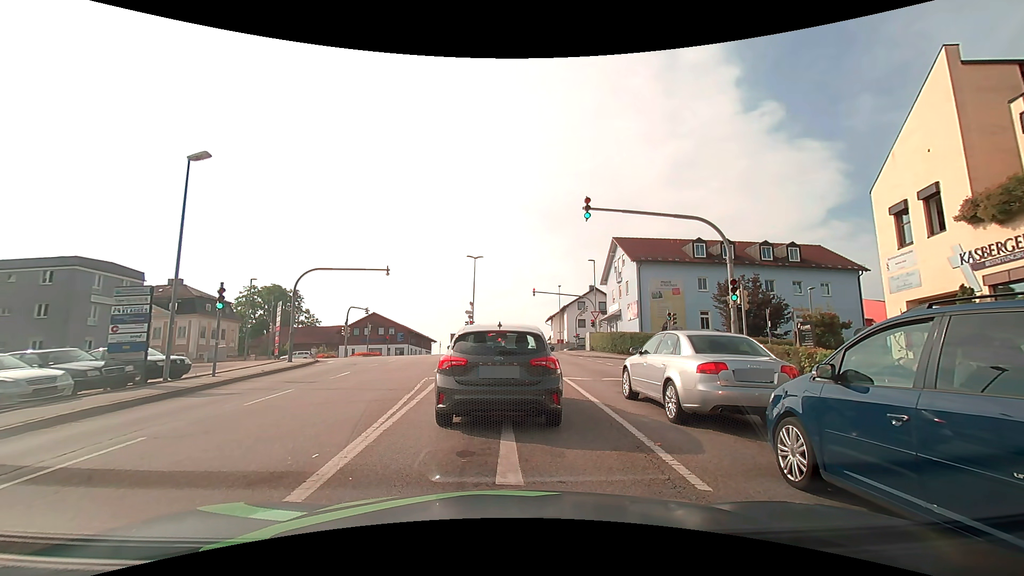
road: tertiary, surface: asphalt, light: Day
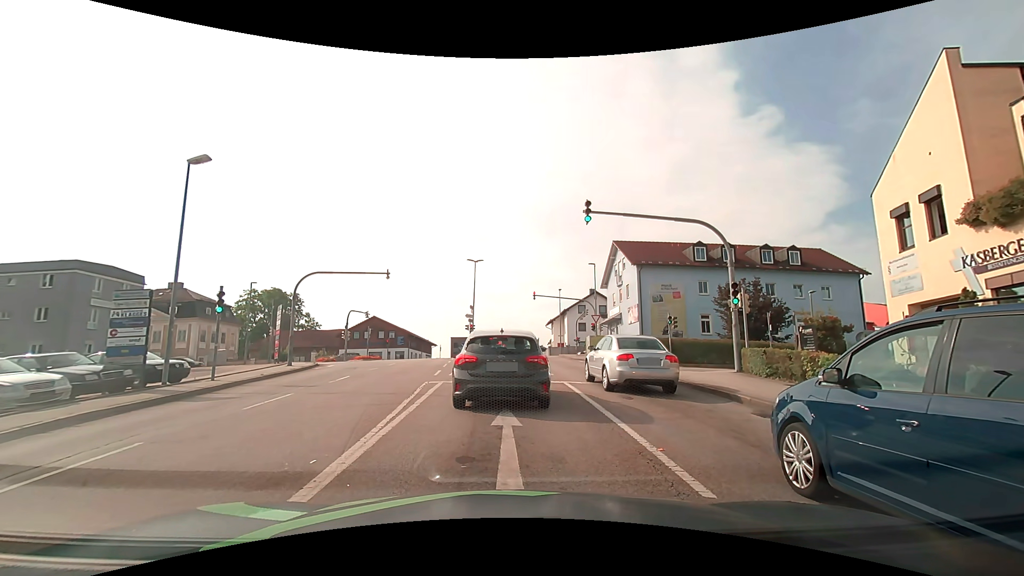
(0.0, +0.1) m; 0°
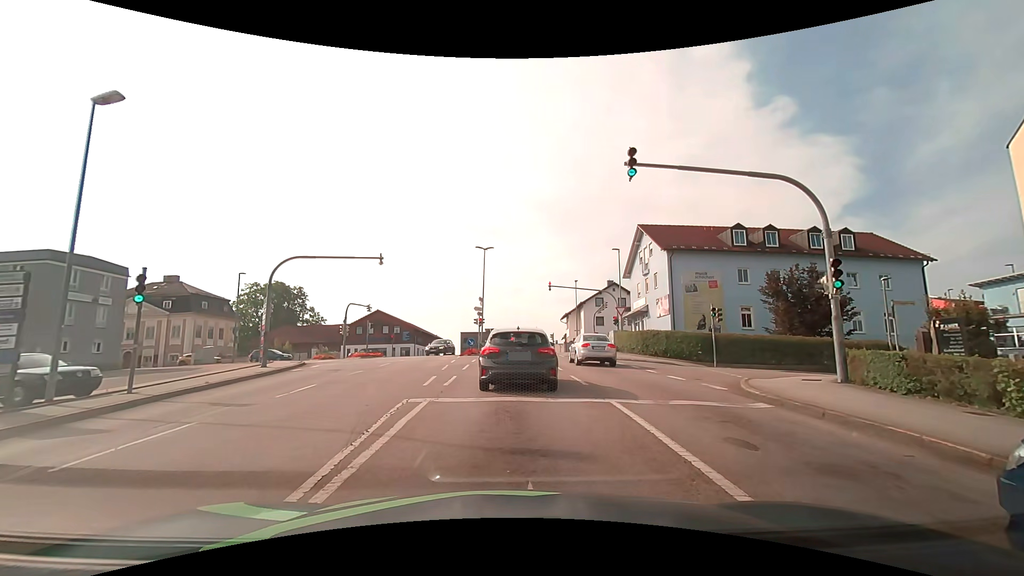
(-0.1, +5.2) m; -2°
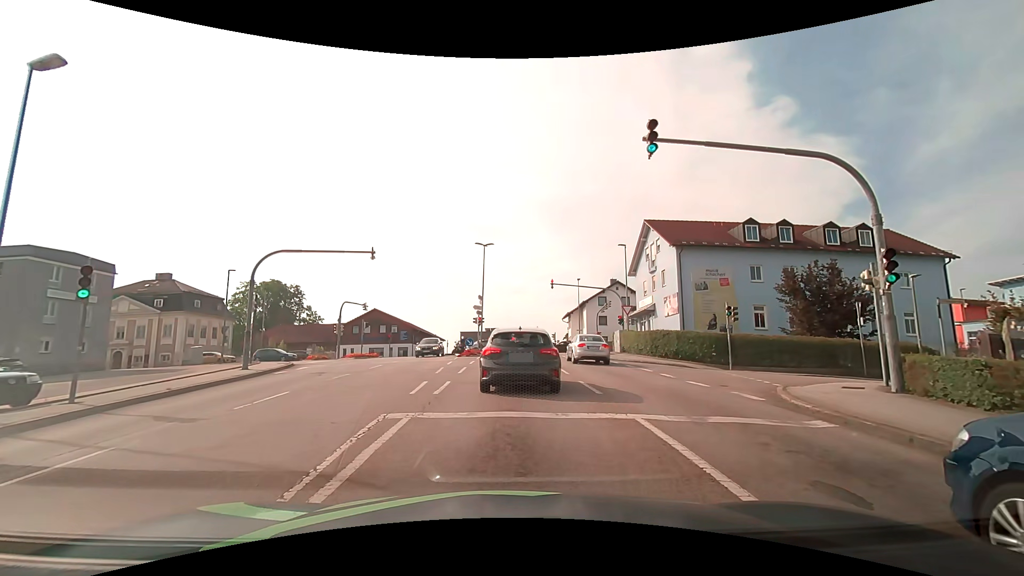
(0.0, +1.9) m; 0°
(0, +10) (0, +20) (0, +30) (0, +40) (0, +50) (-4, +59) (-13, +63) (-23, +64) (-33, +65) (-43, +65) m
